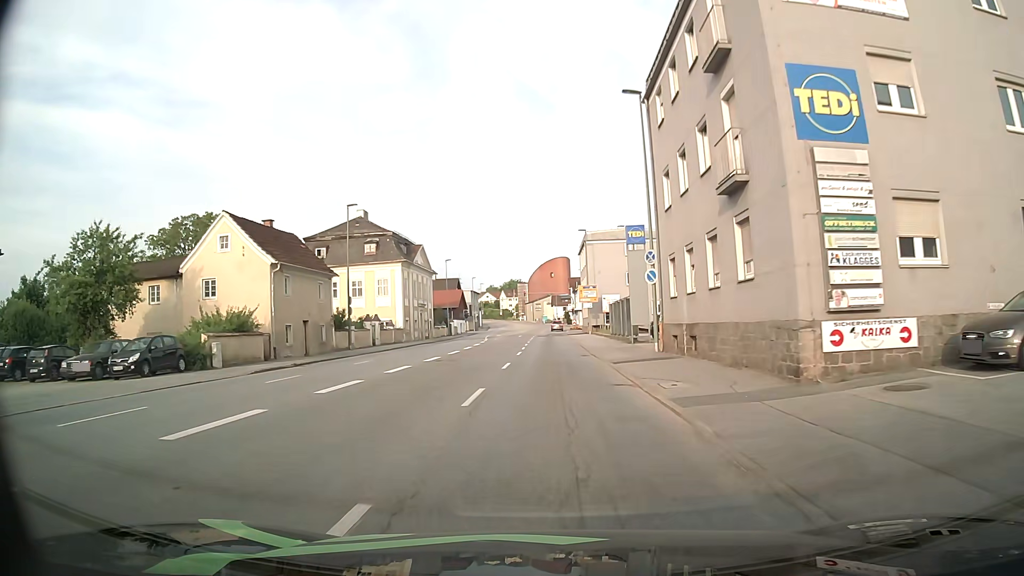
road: tertiary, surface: asphalt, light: Day
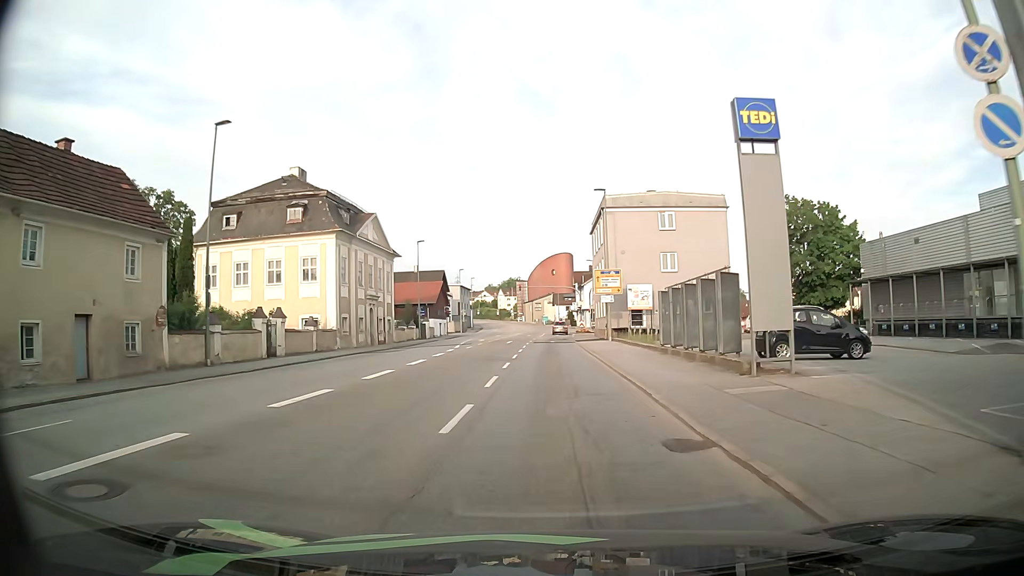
(-0.2, +20.6) m; -1°
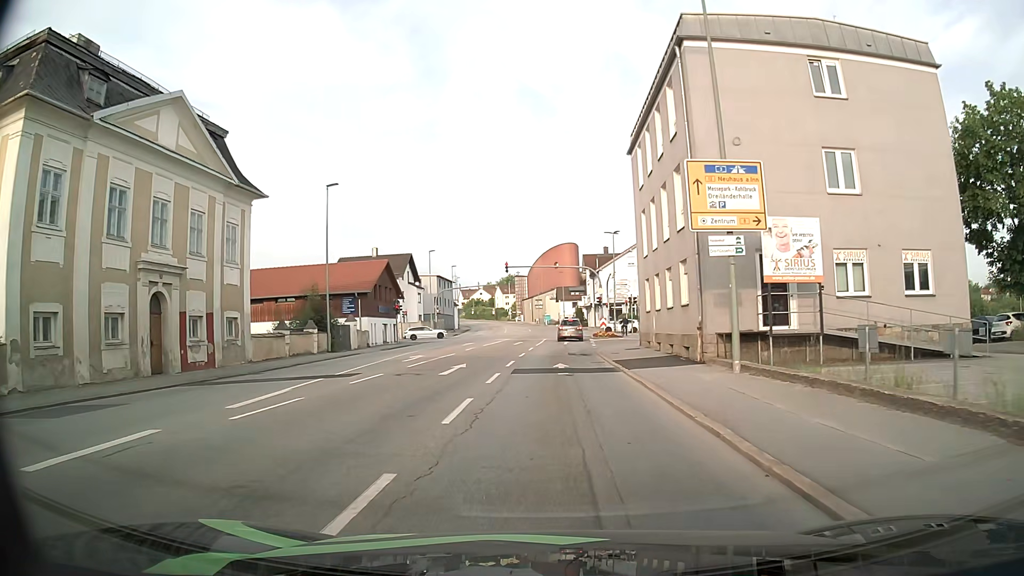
(+0.1, +29.6) m; 0°
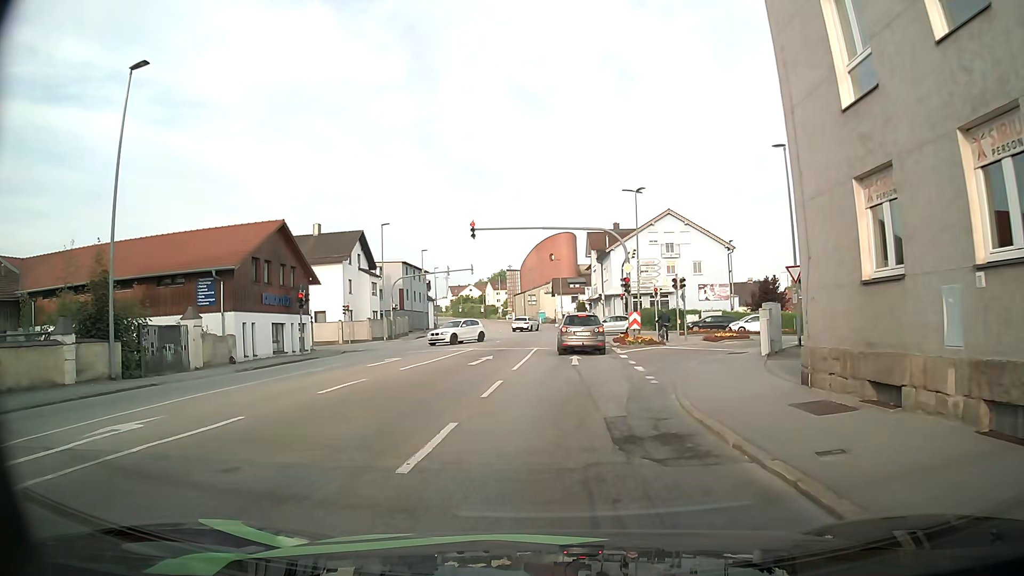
(+0.1, +21.2) m; +1°
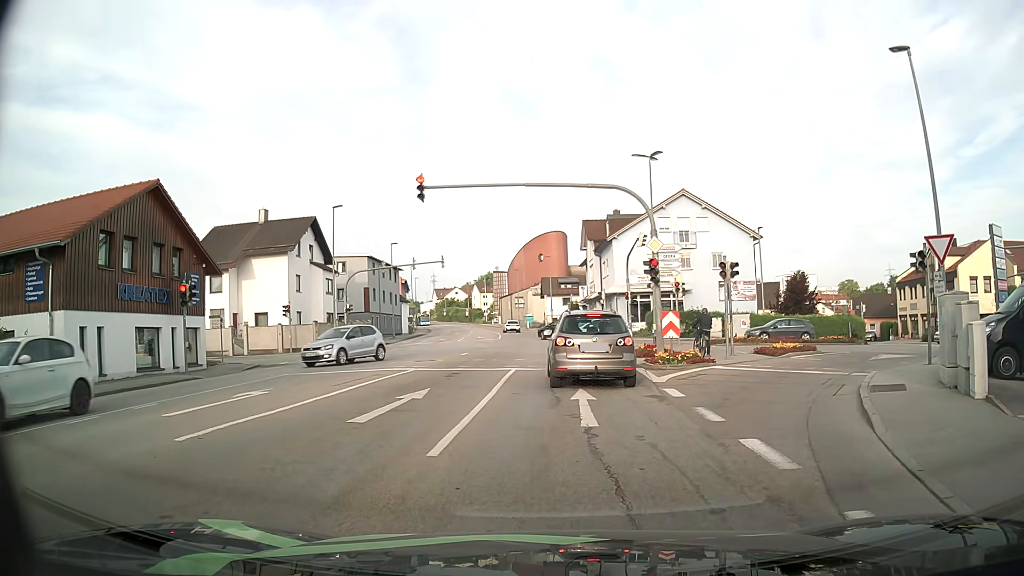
(0.0, +11.2) m; +1°
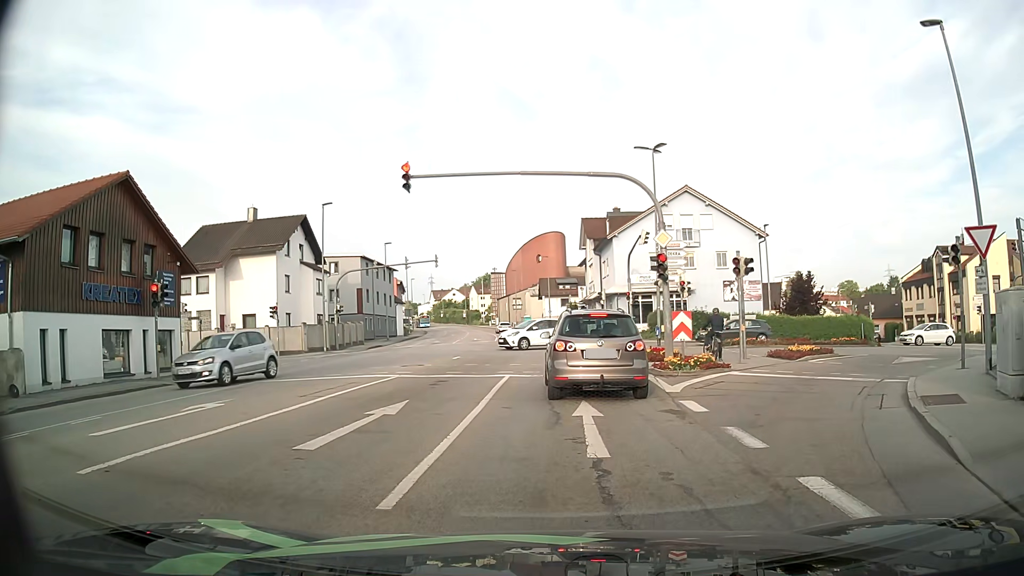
(0.0, +1.9) m; -1°
